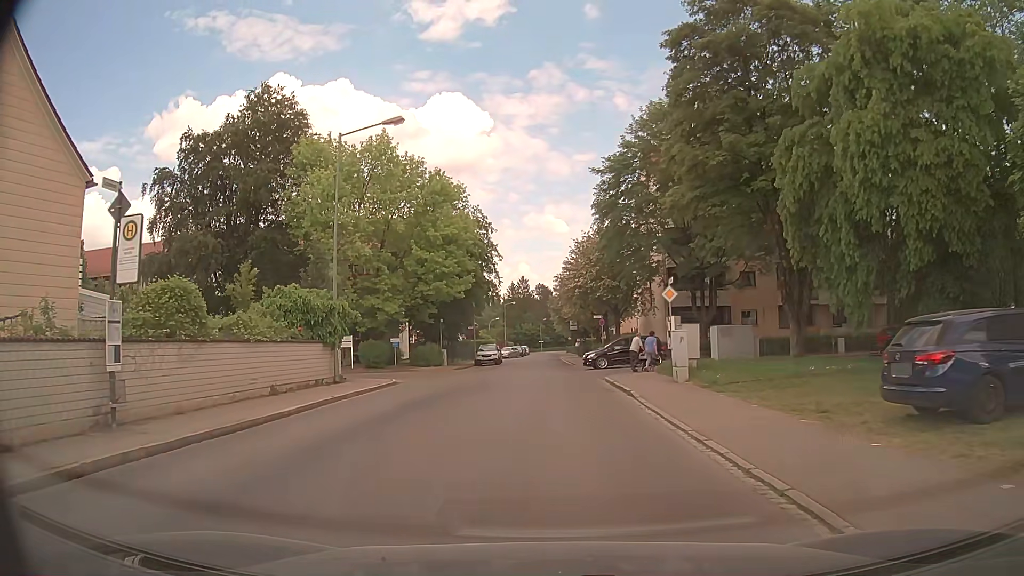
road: unclassified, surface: asphalt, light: Day
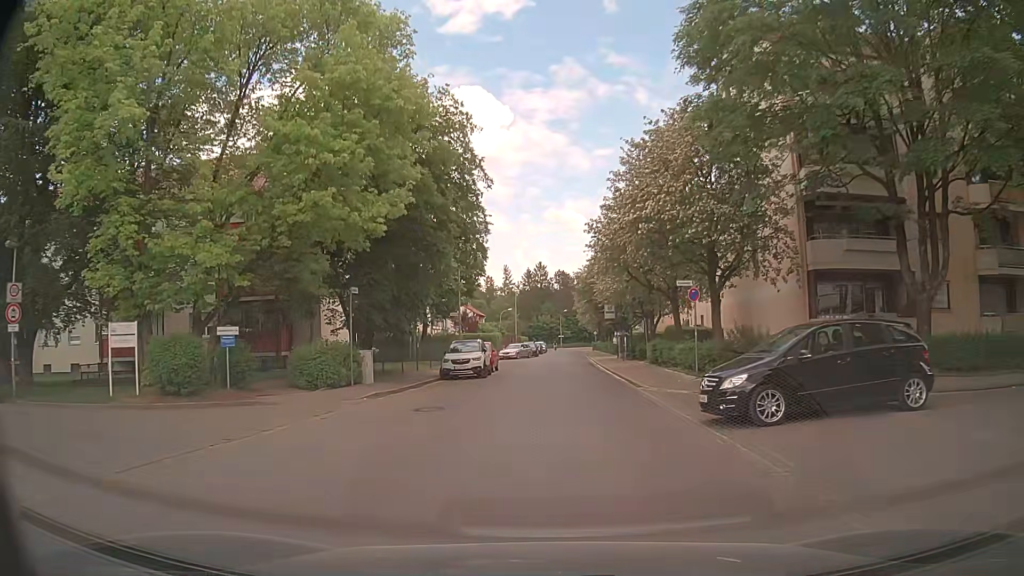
(-0.4, +24.2) m; -2°
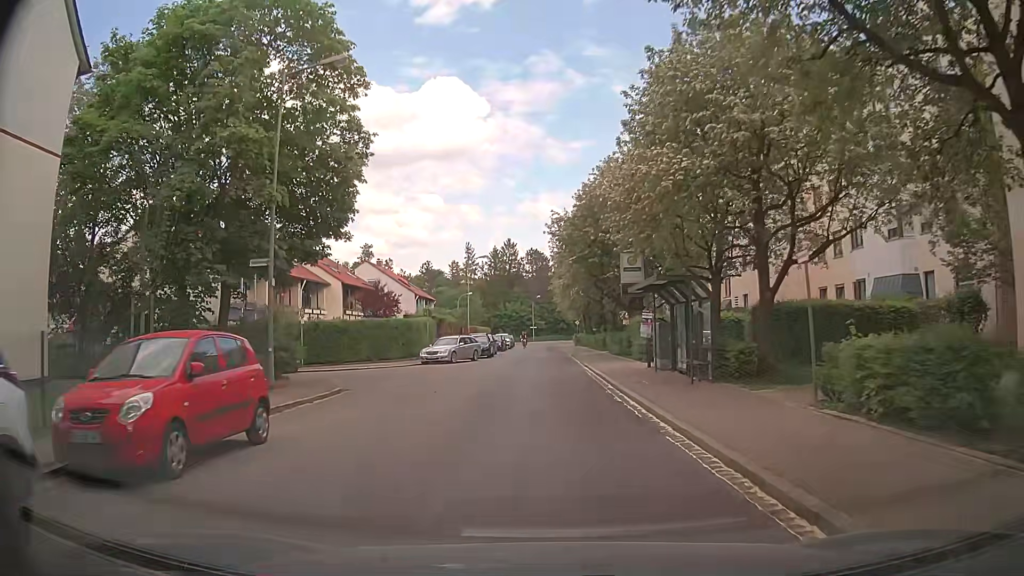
(+0.8, +27.1) m; +4°
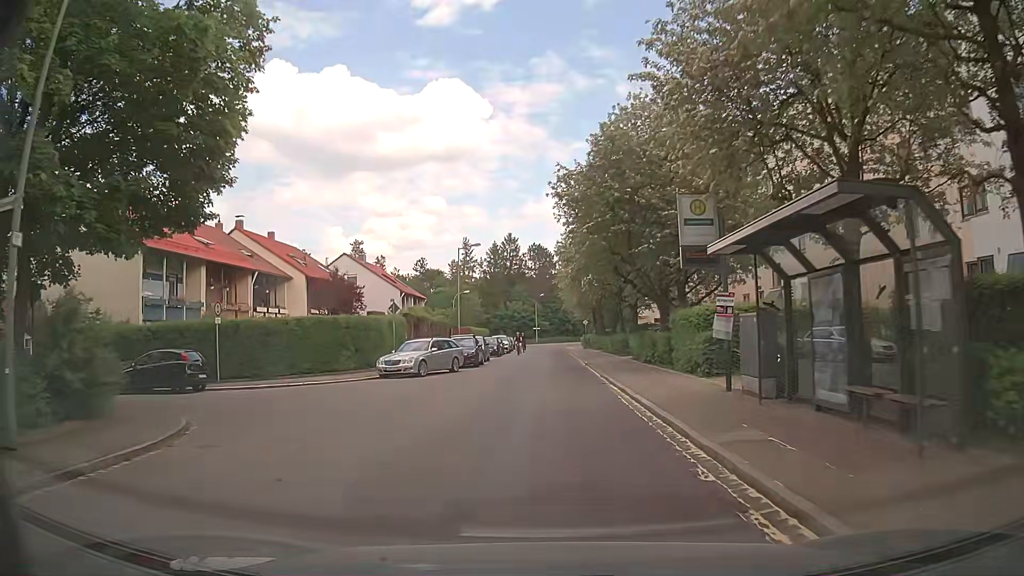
(-0.3, +10.0) m; +1°
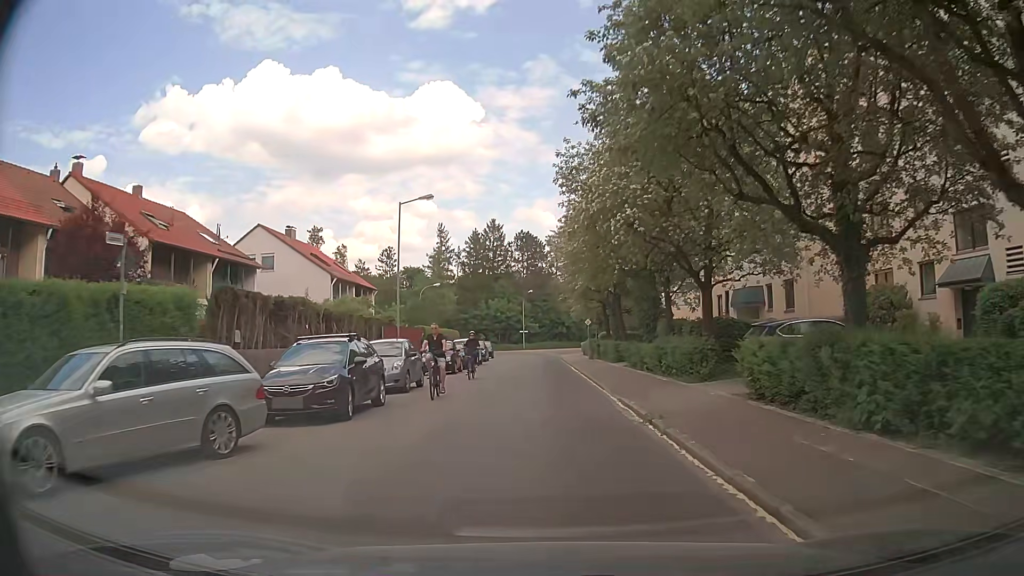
(-0.8, +20.4) m; -1°
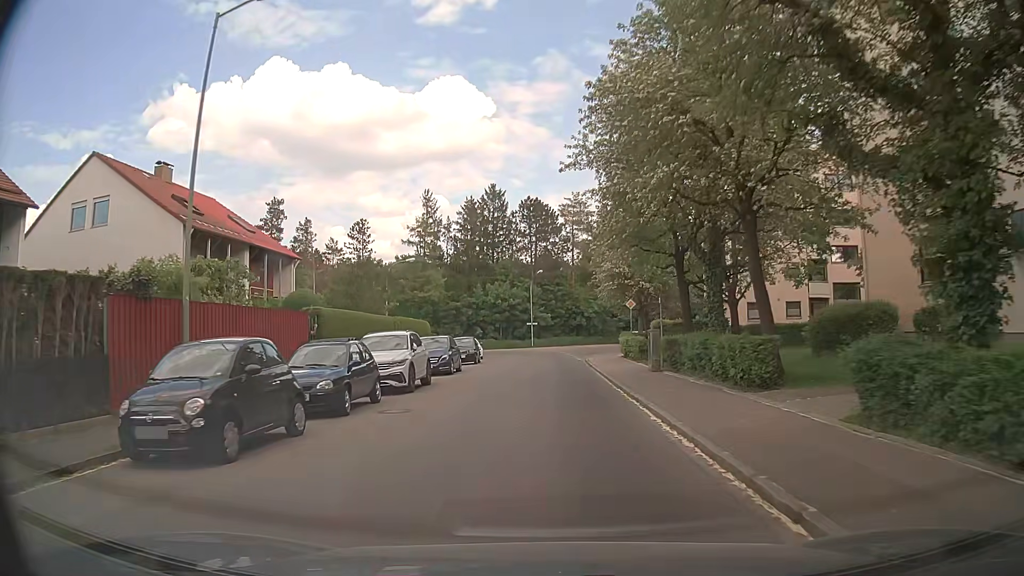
(-0.2, +23.0) m; -1°
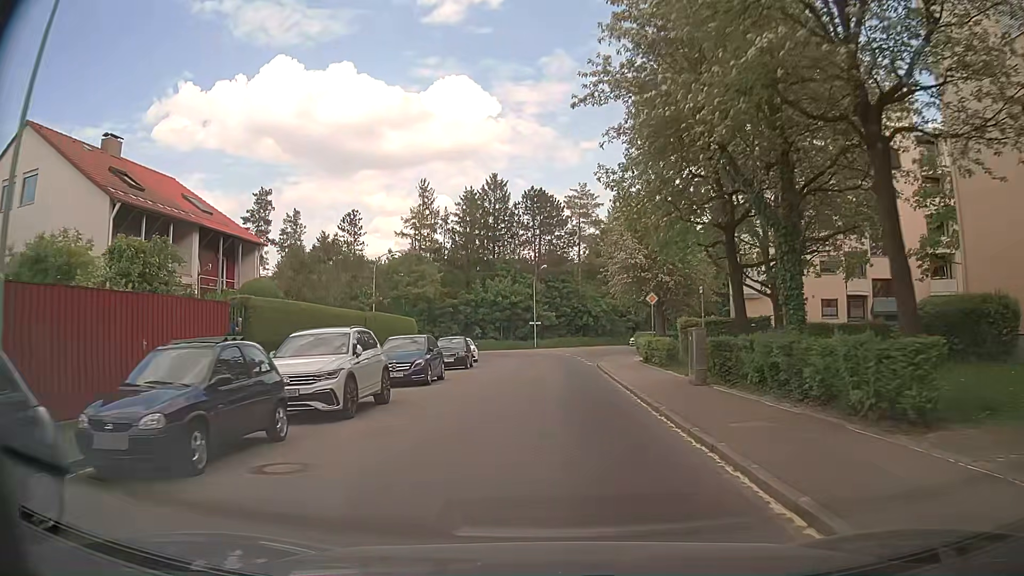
(0.0, +6.0) m; -1°
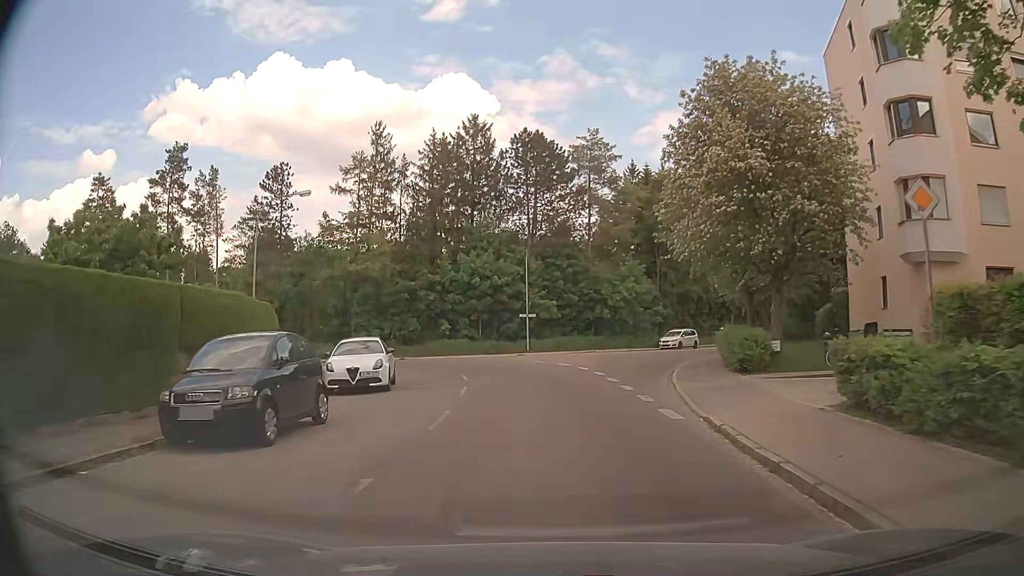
(+0.1, +22.5) m; 0°
(0, +10) (0, +20) (-3, +30) (-8, +38) (-16, +44) (-25, +47) (-35, +50) (-45, +52) (-55, +54) (-65, +56) m
